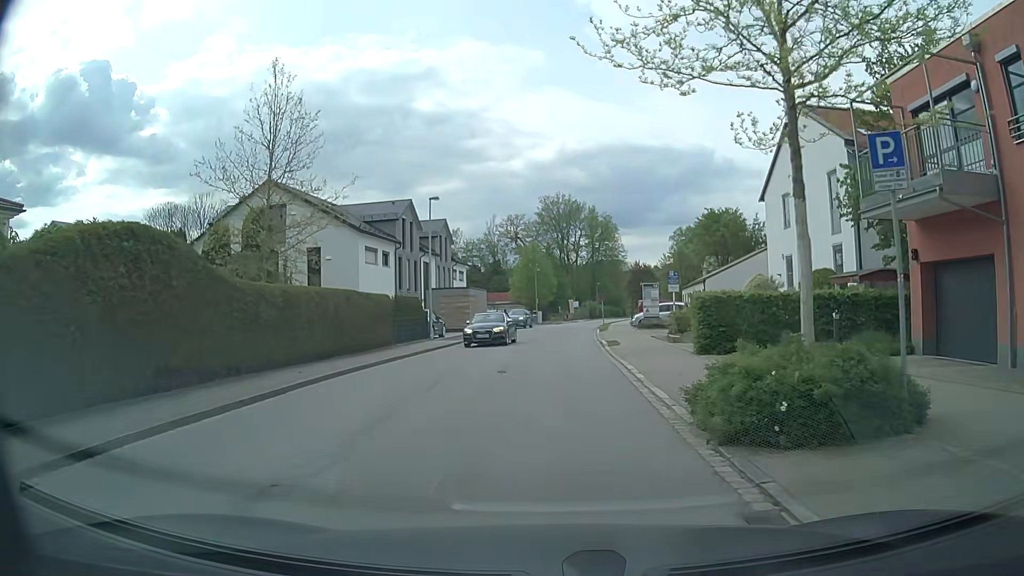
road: residential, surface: asphalt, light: Day
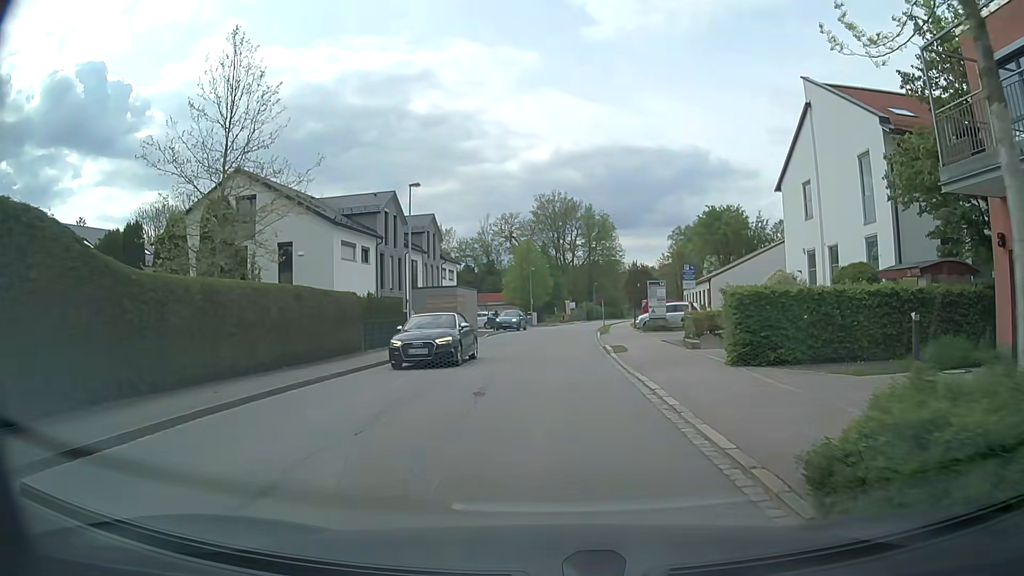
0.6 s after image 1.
(-0.1, +4.0) m; -1°
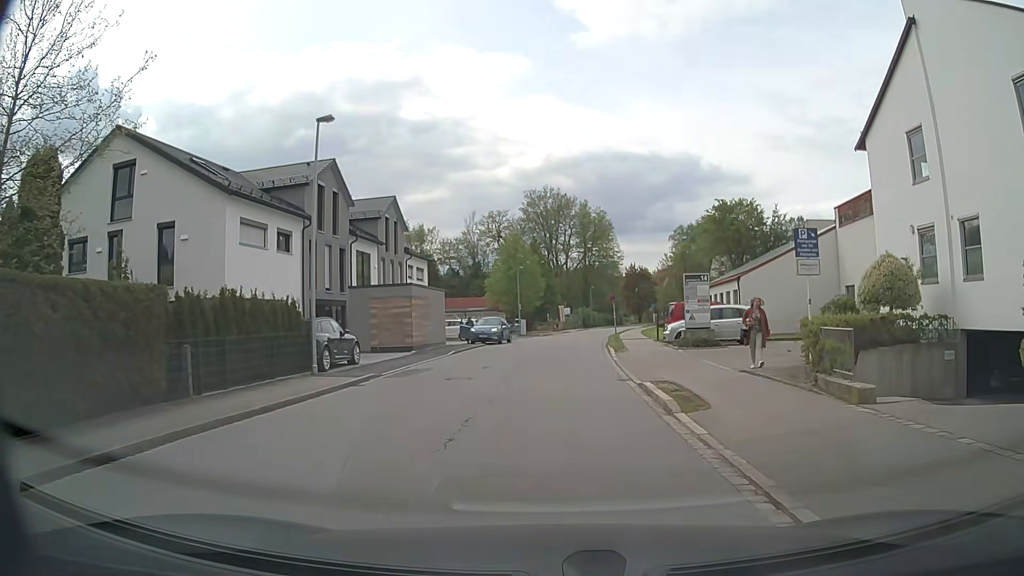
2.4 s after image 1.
(+0.1, +11.9) m; +1°
(0, +10) (0, +20) (+1, +30) (+1, +40) (+2, +50) (+4, +60) (+5, +70) (+7, +80) (+9, +89) (+11, +99) m
